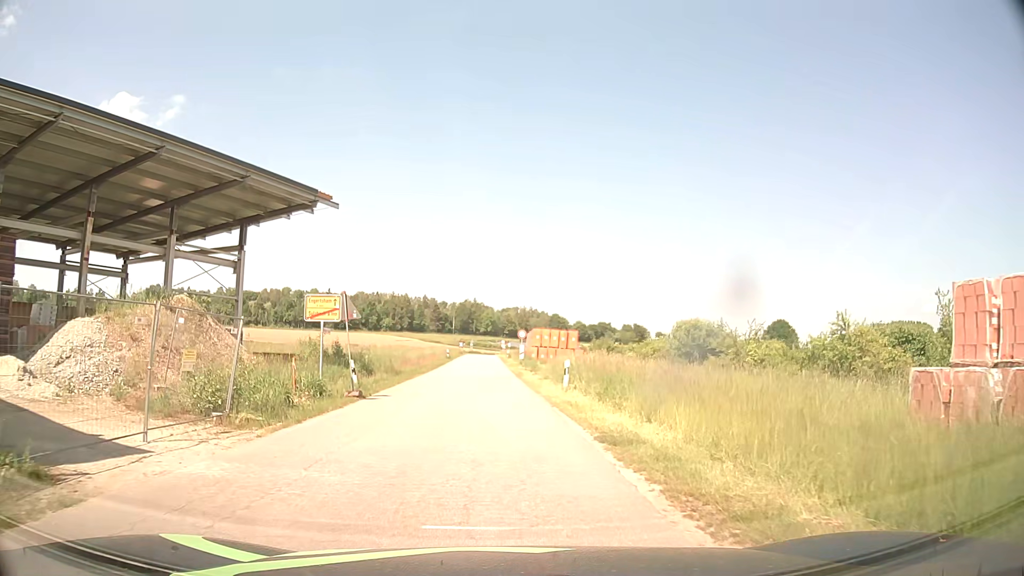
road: tertiary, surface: asphalt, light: Day
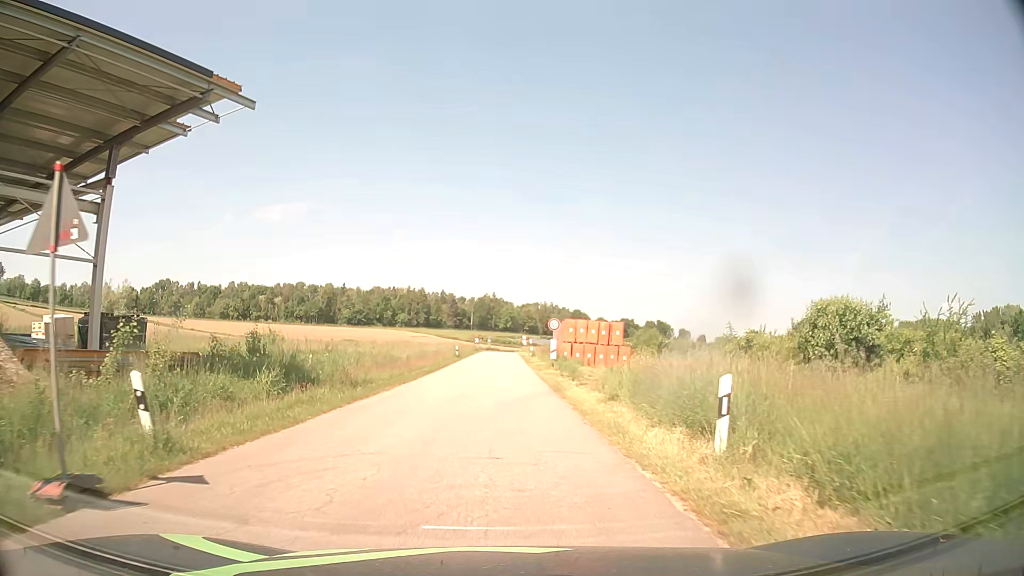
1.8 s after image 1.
(-0.1, +14.1) m; -1°
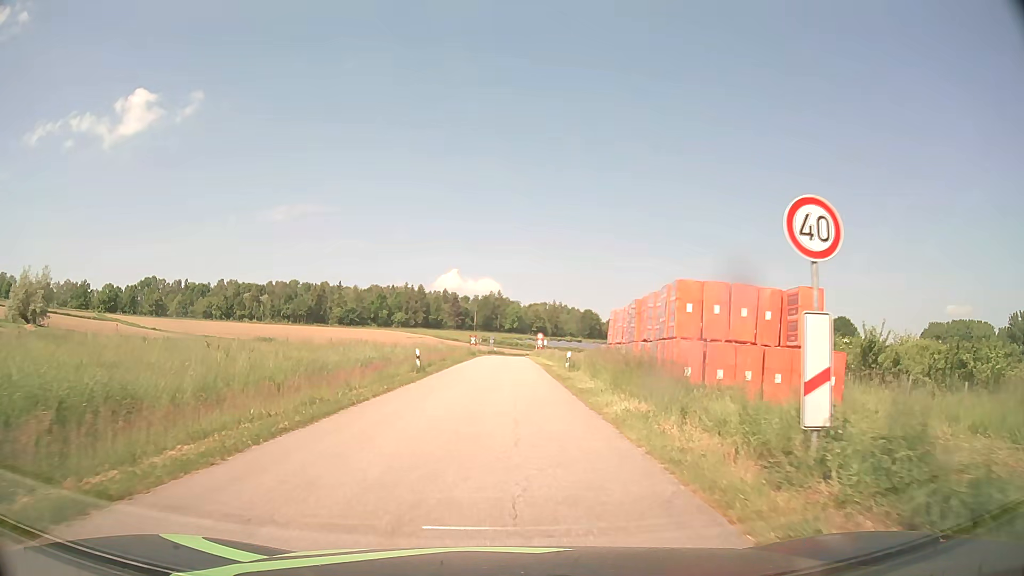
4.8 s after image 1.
(-0.1, +29.2) m; -1°
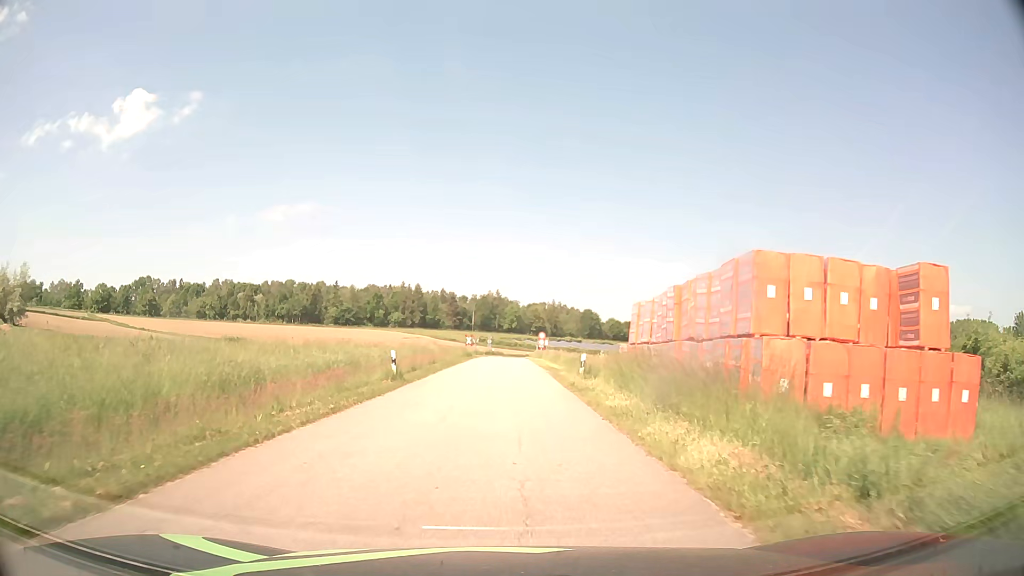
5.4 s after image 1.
(0.0, +5.8) m; 0°
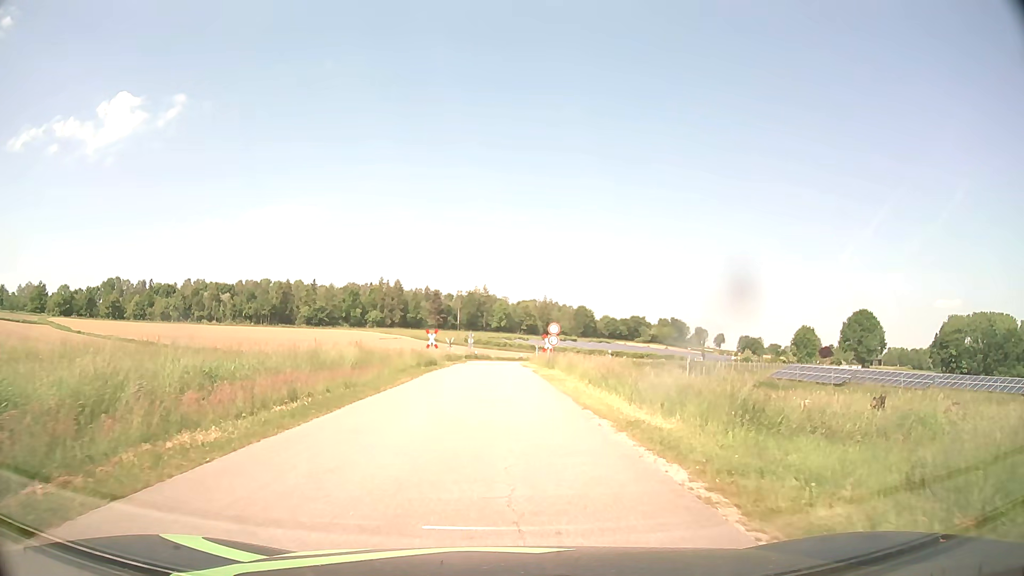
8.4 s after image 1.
(+0.1, +26.4) m; +1°
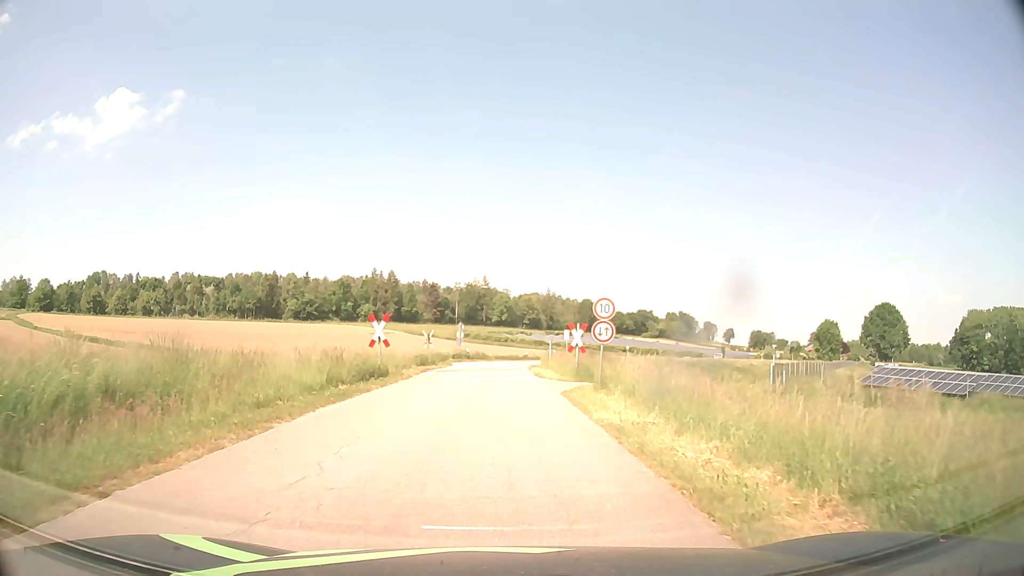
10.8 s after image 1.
(+0.1, +18.2) m; 0°
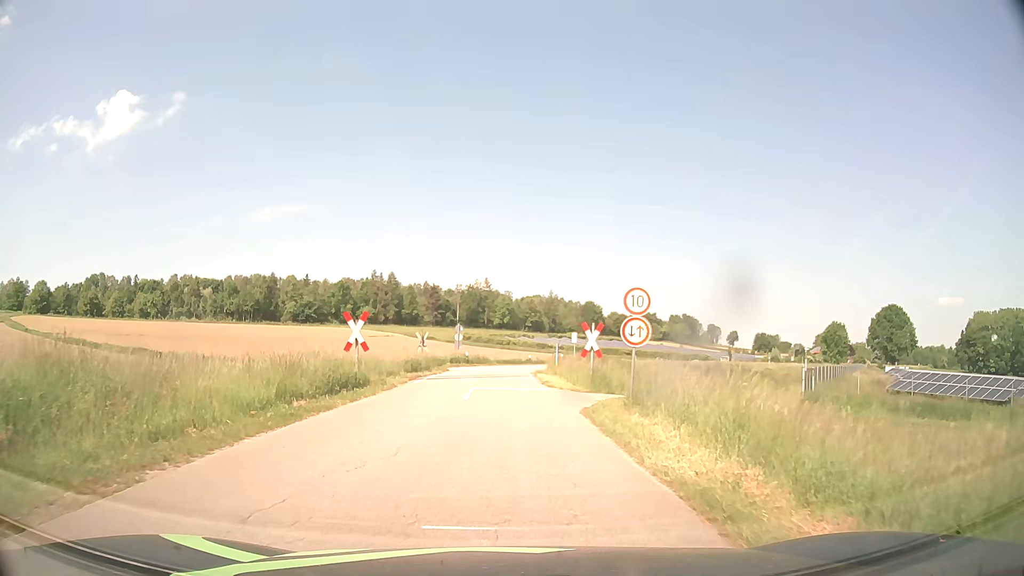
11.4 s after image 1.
(0.0, +4.2) m; 0°
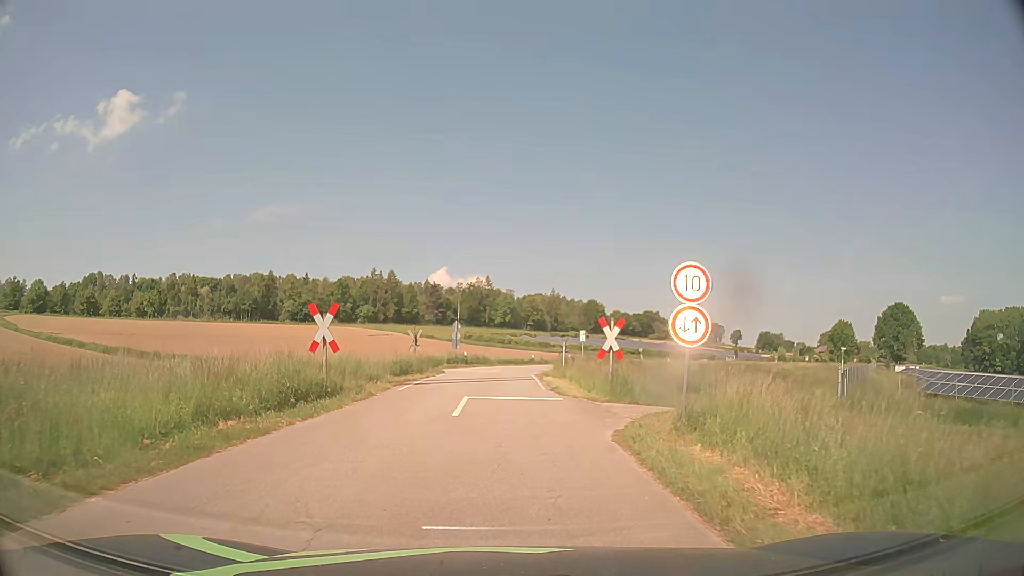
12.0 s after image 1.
(0.0, +3.9) m; 0°
(0, +10) (0, +20) (0, +30) (0, +40) (+1, +50) (+3, +60) (+6, +69) (+9, +79) (+14, +88) (+19, +96) m
